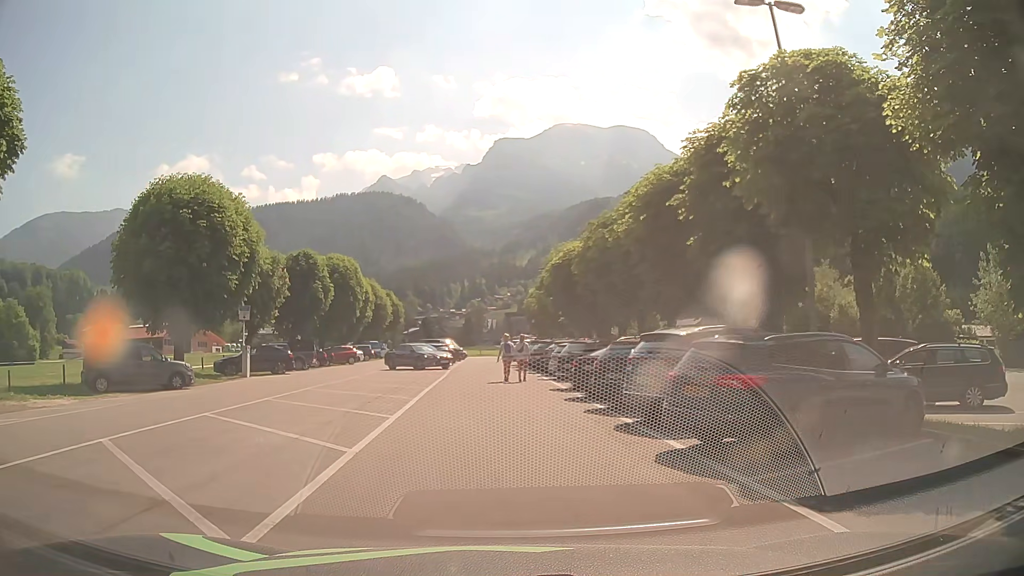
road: service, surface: asphalt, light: Day
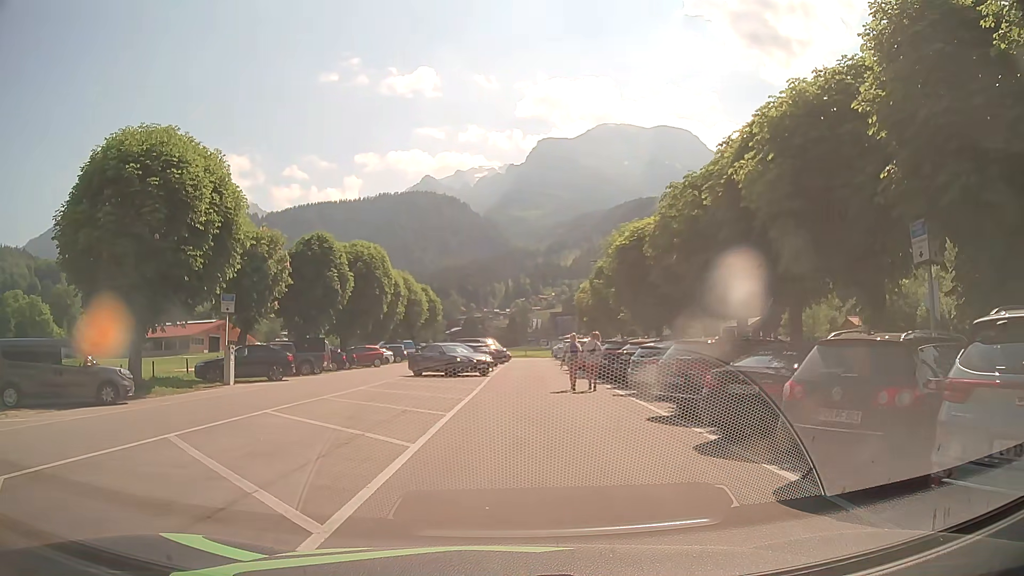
(-0.3, +7.8) m; -3°
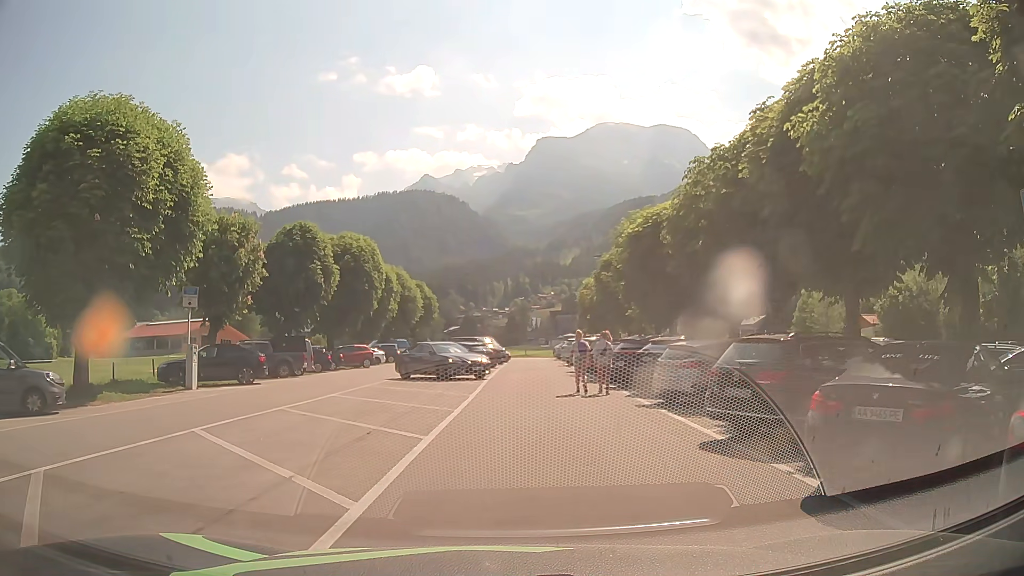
(0.0, +3.5) m; -1°
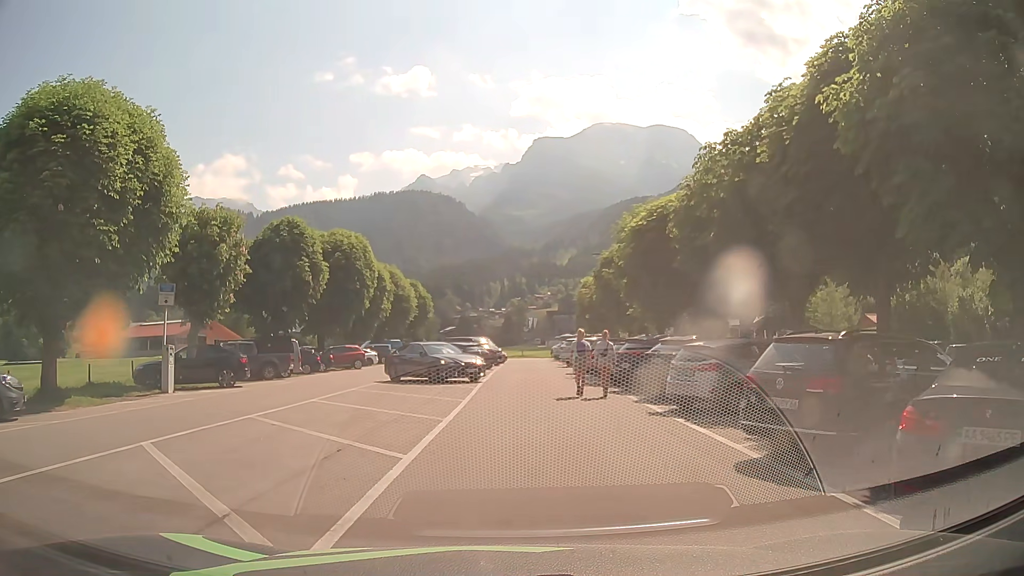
(0.0, +1.6) m; +1°
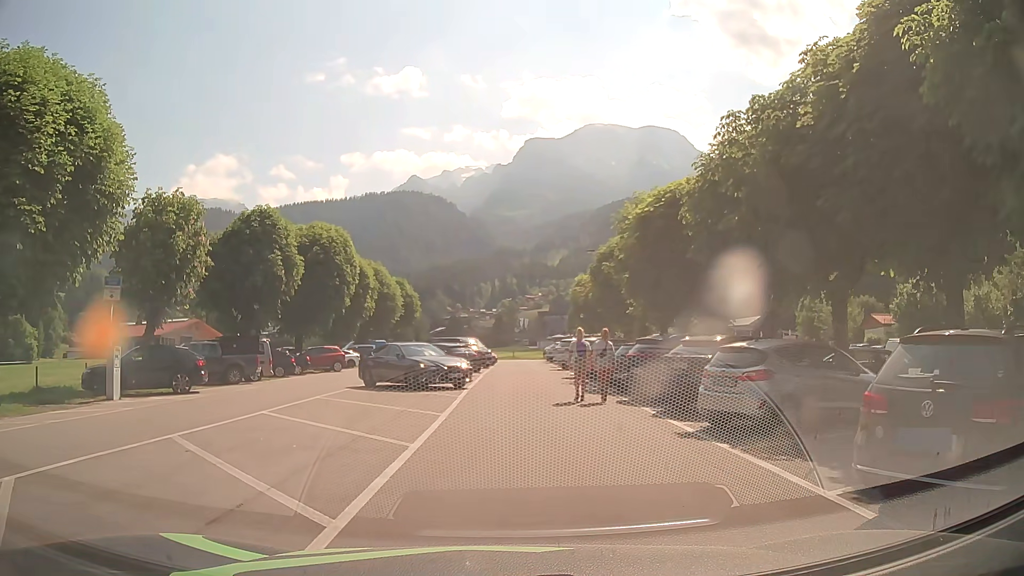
(0.0, +3.0) m; 0°
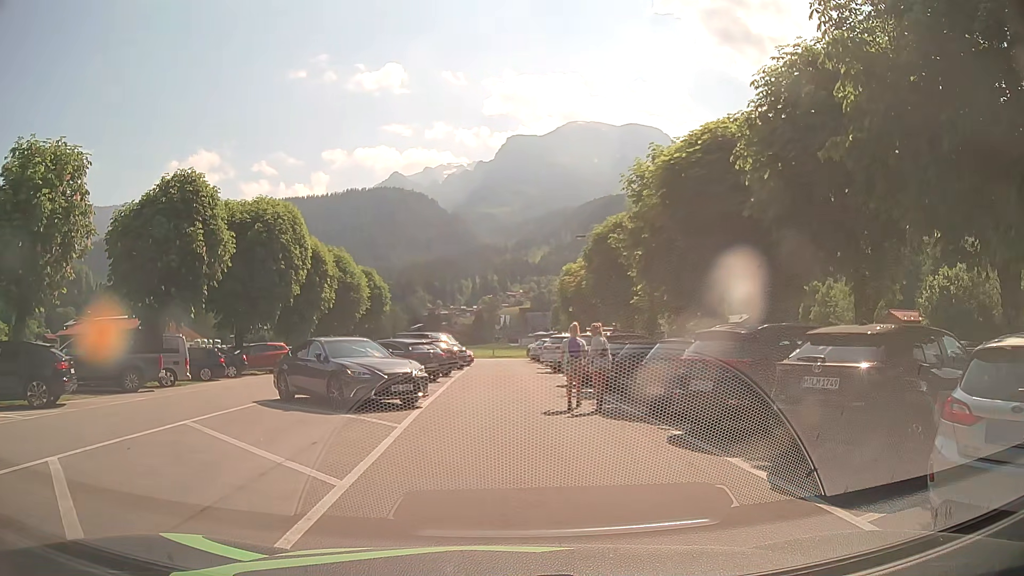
(+0.2, +7.0) m; +2°
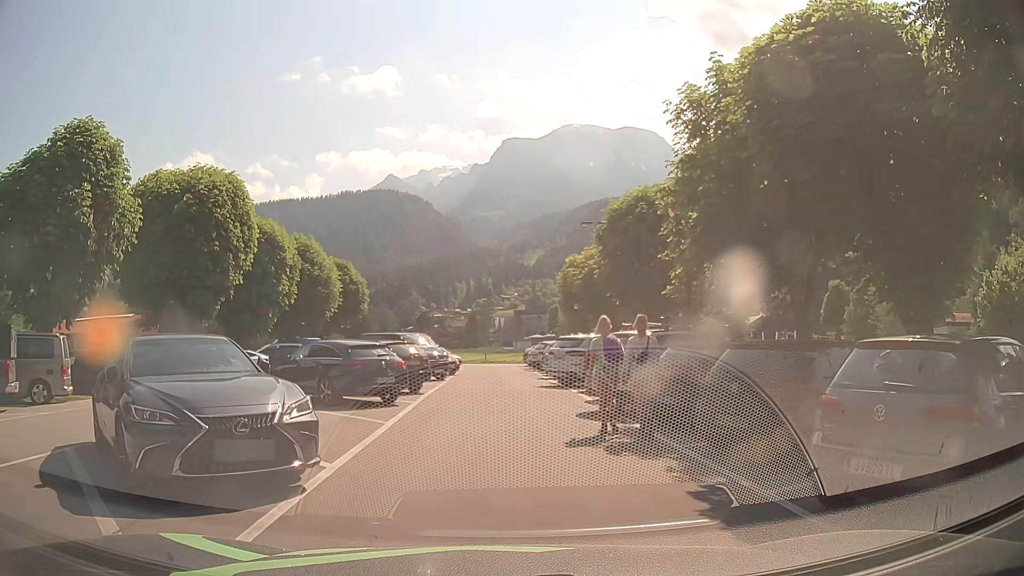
(+0.1, +7.7) m; +1°
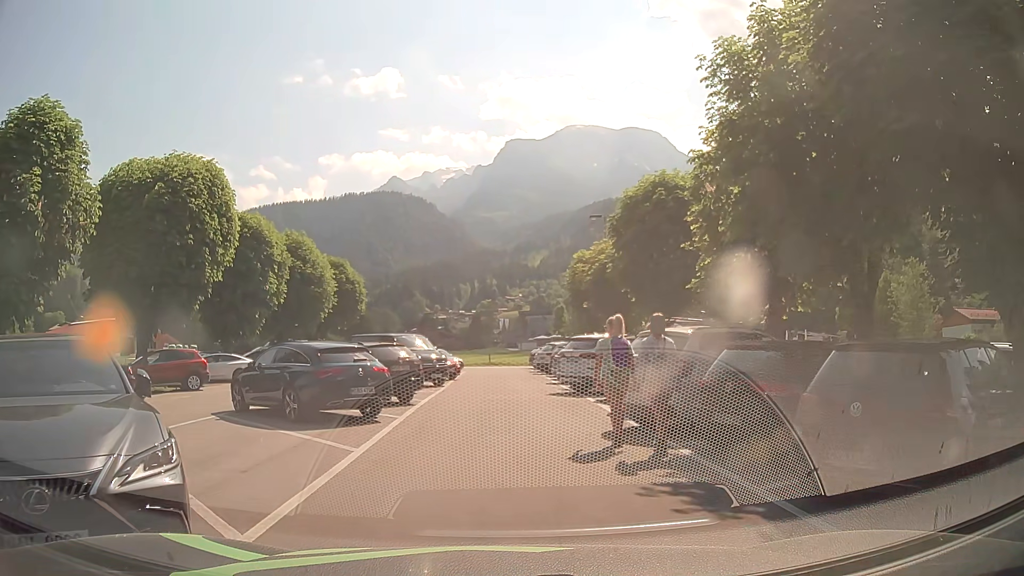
(0.0, +2.7) m; +1°
